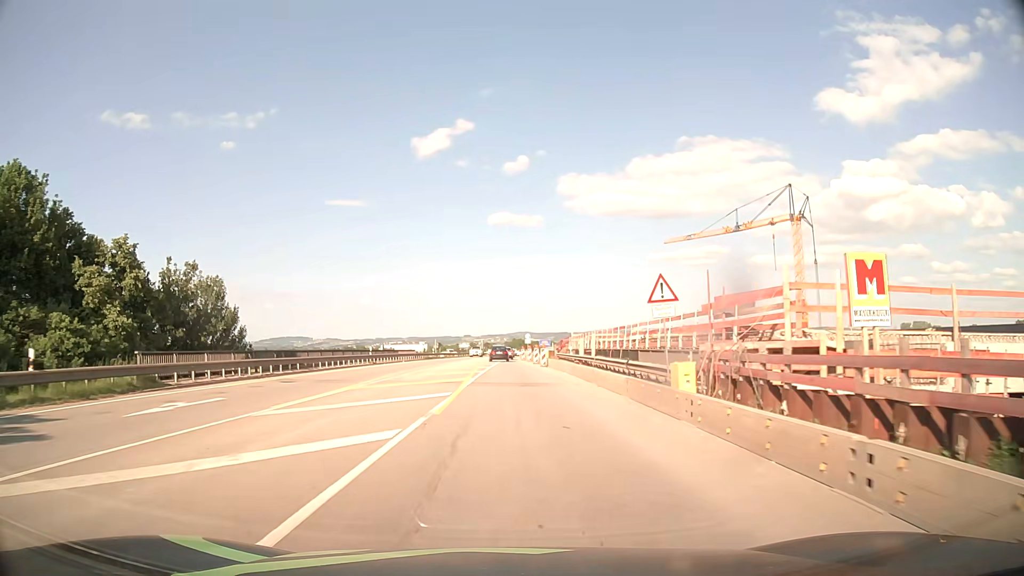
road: motorway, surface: asphalt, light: Day
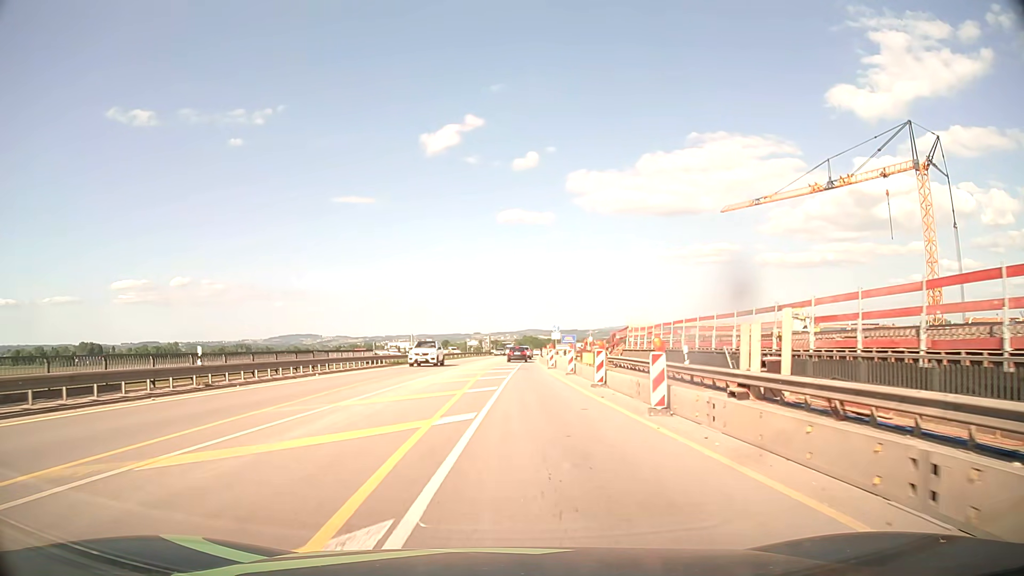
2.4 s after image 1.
(-0.4, +30.6) m; -1°
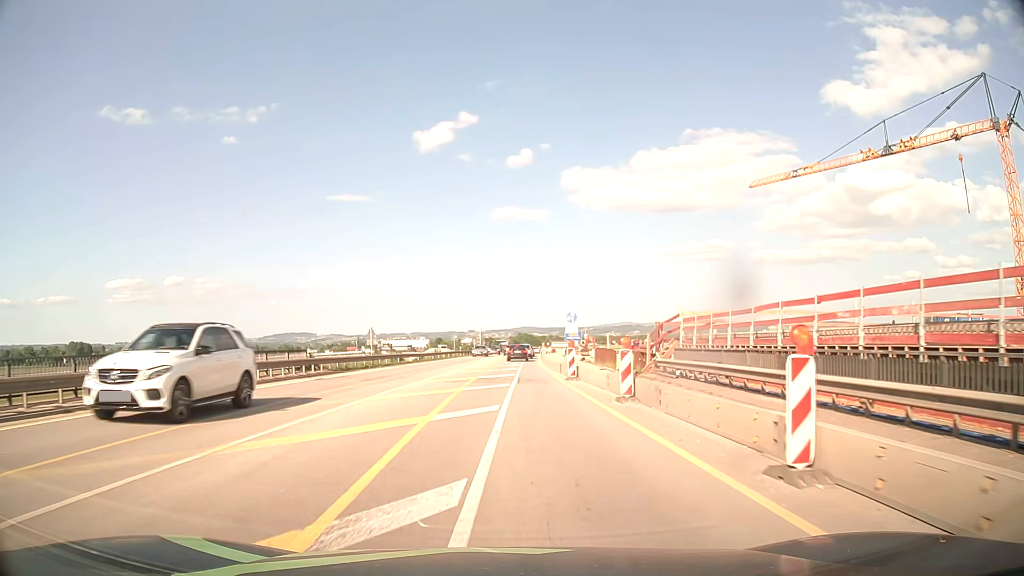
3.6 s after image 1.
(0.0, +15.3) m; 0°
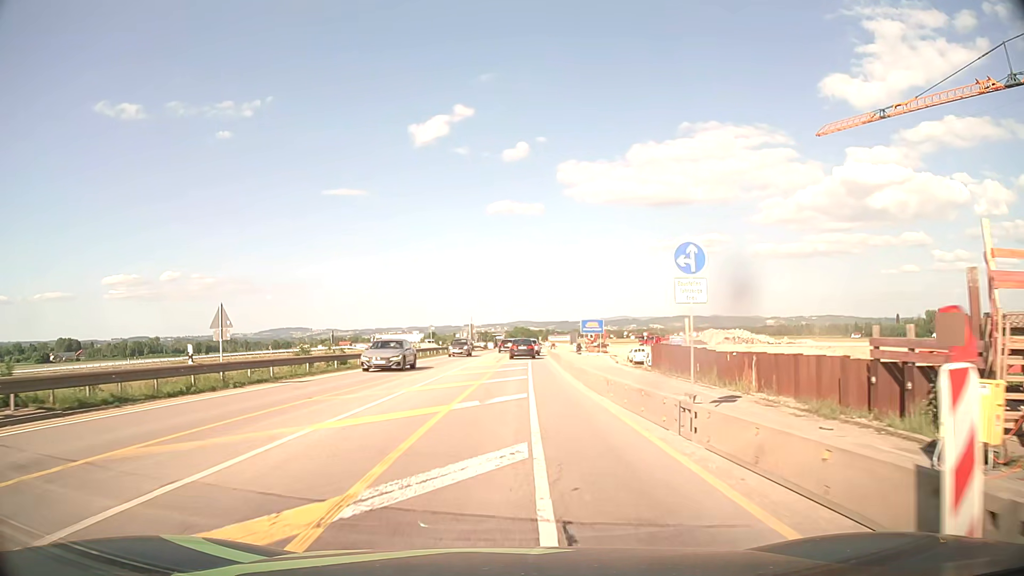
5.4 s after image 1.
(+0.1, +22.3) m; 0°
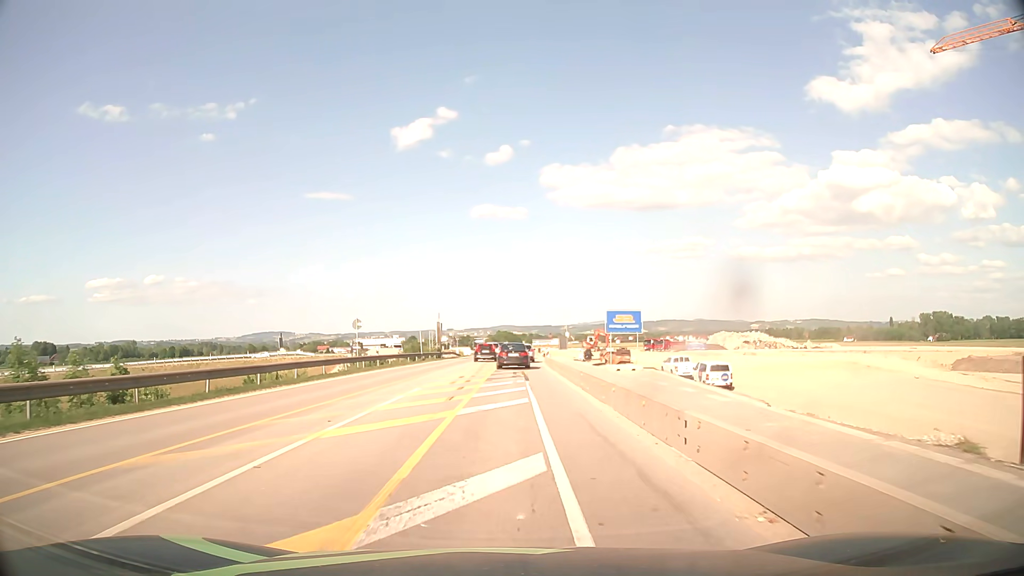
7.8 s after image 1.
(+0.4, +25.1) m; +2°
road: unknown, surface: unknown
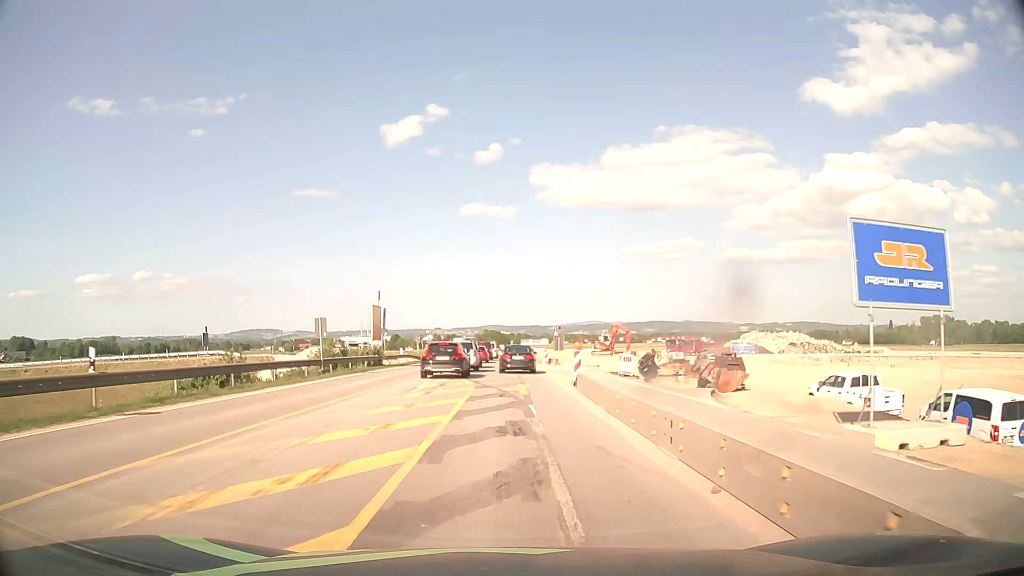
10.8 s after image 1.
(+0.3, +29.7) m; +1°
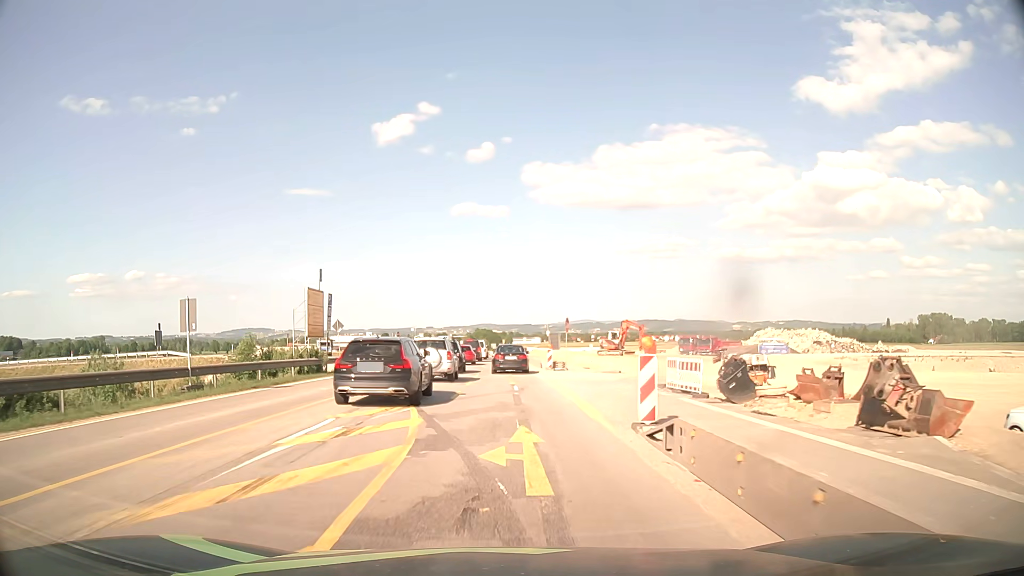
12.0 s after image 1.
(+0.1, +12.9) m; +1°
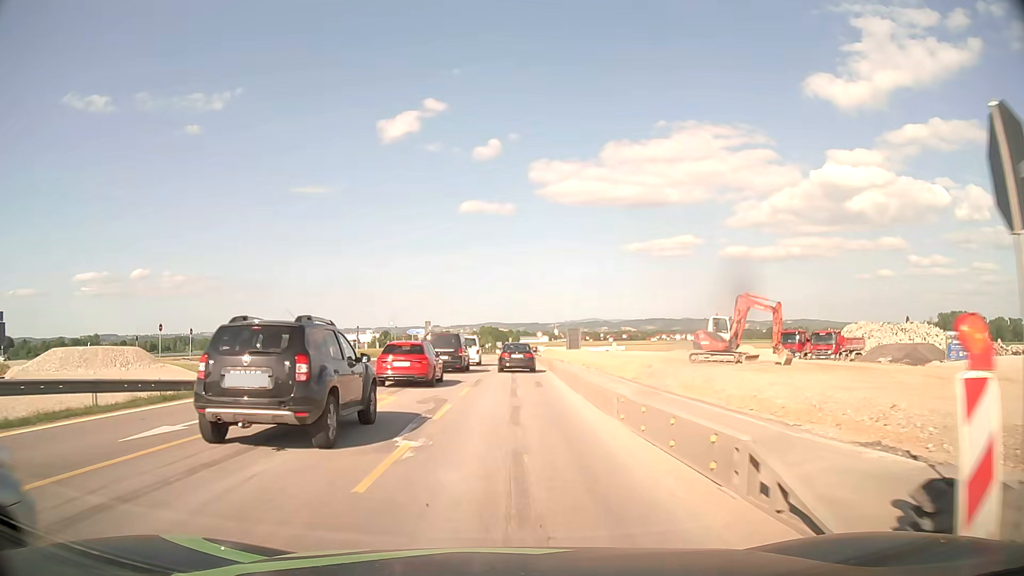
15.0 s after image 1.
(+0.2, +35.1) m; 0°
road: motorway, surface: asphalt
(0, +10) (0, +20) (0, +30) (0, +40) (+1, +50) (+1, +60) (+1, +70) (+1, +80) (+1, +90) (+1, +100) m
